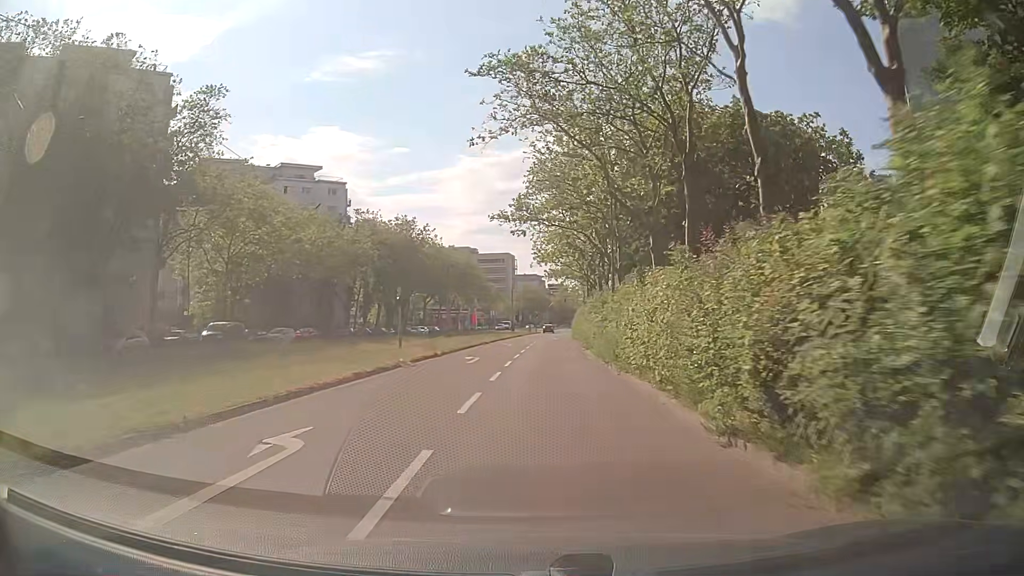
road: tertiary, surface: asphalt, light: Day
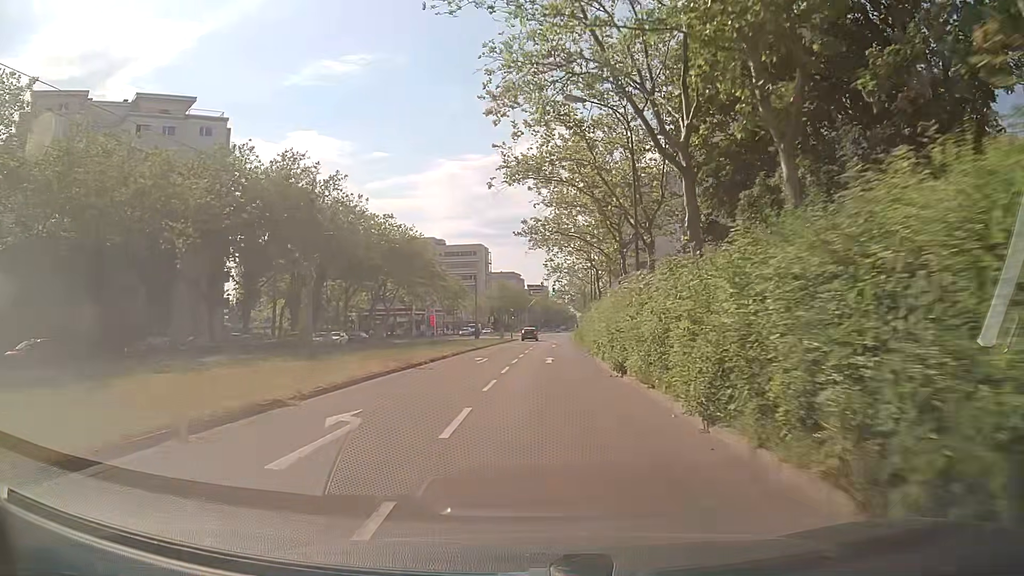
(+0.2, +37.8) m; +2°
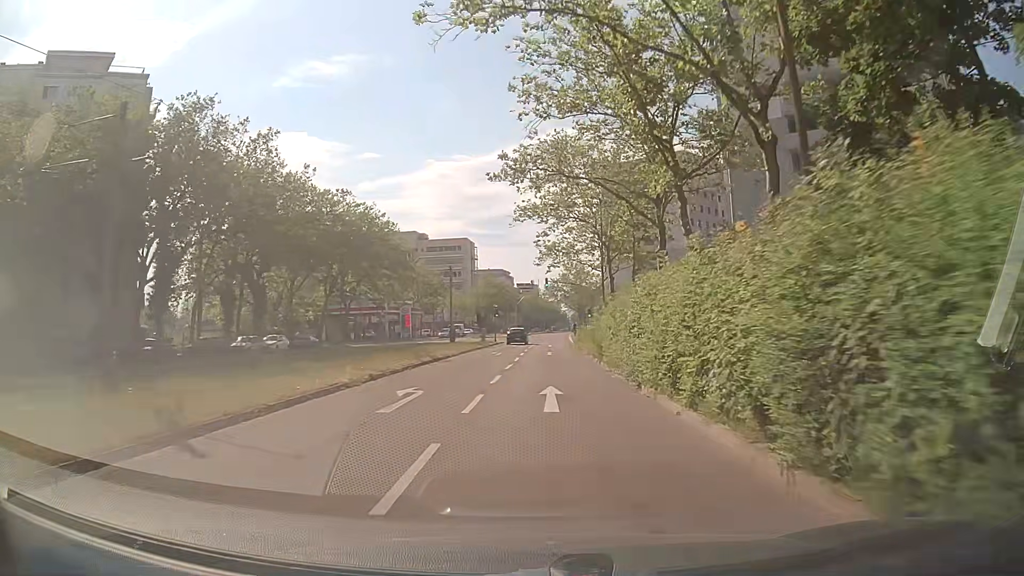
(-0.1, +15.3) m; +1°
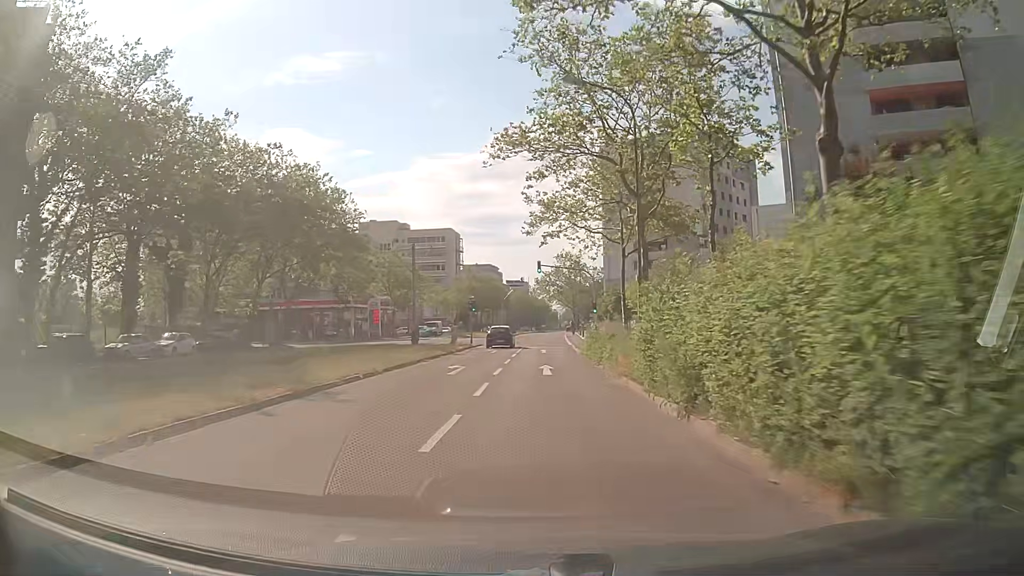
(0.0, +15.4) m; 0°
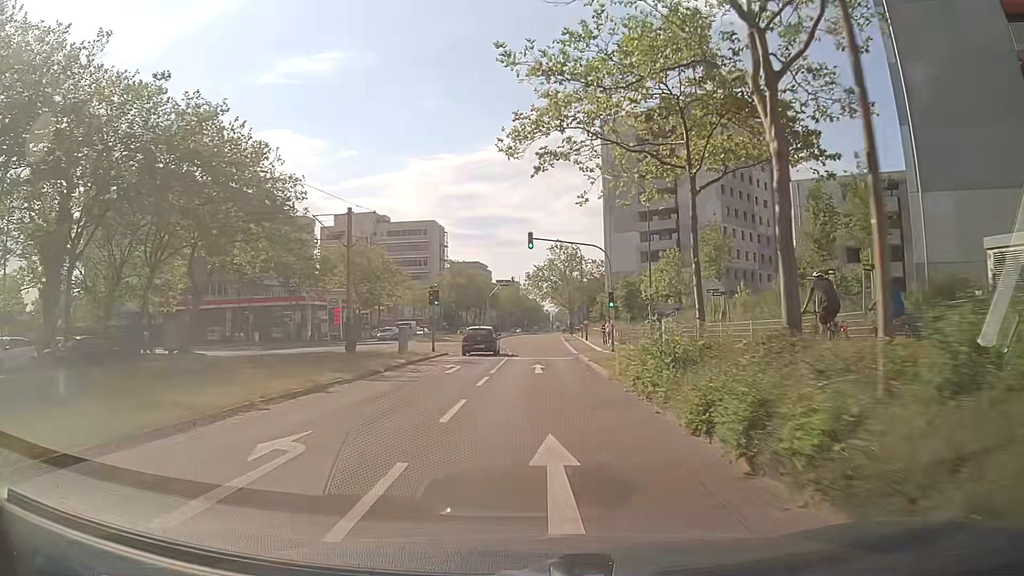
(+0.2, +15.6) m; +2°
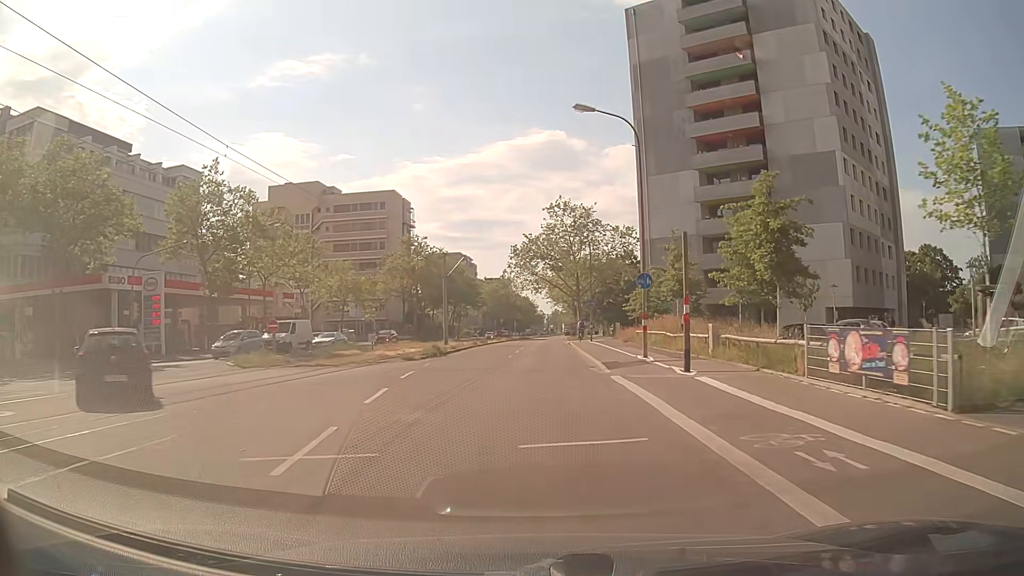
(-0.2, +39.6) m; 0°
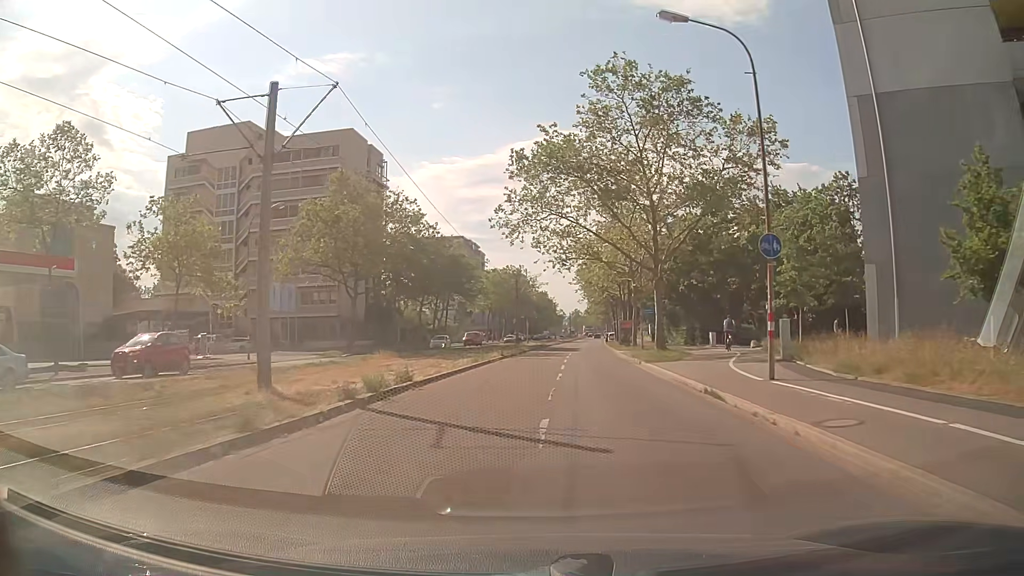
(-0.2, +40.2) m; -1°
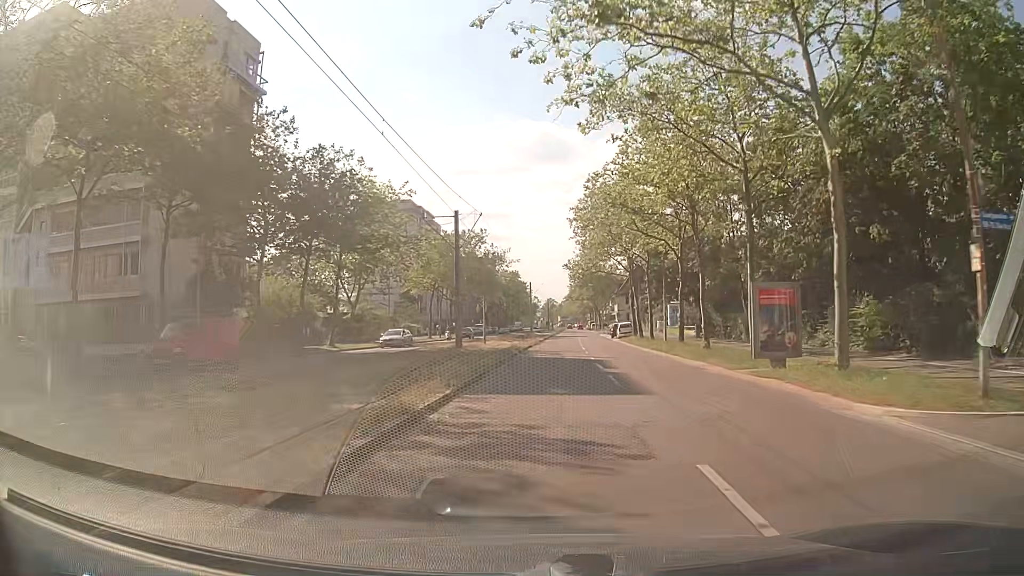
(+0.6, +39.7) m; +3°
(0, +10) (0, +20) (0, +30) (+1, +40) (+1, +50) (+2, +60) (+2, +70) (+3, +80) (+3, +90) (+4, +100) m
